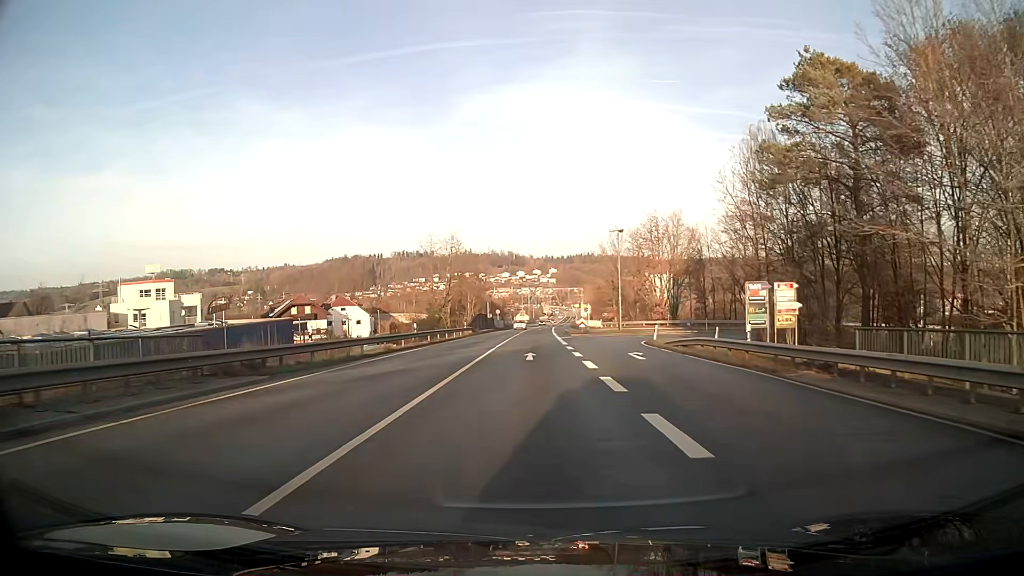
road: primary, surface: asphalt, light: Day
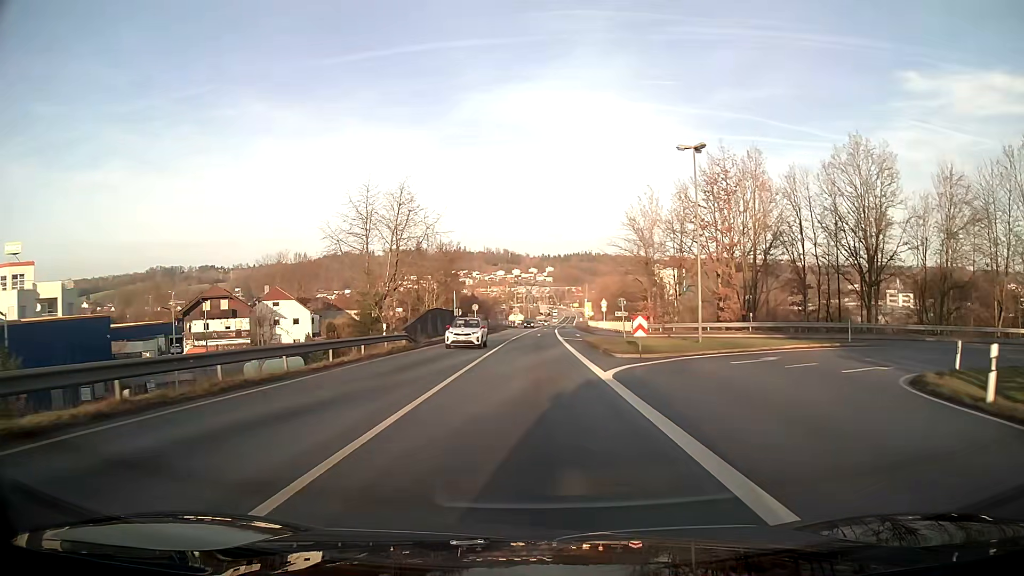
(0.0, +33.1) m; 0°
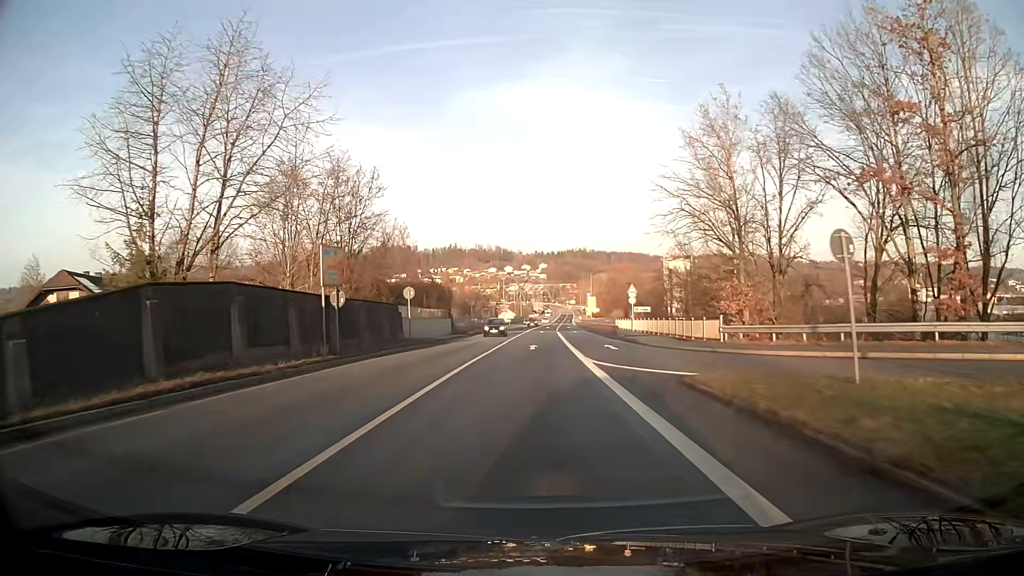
(+0.2, +32.2) m; +1°
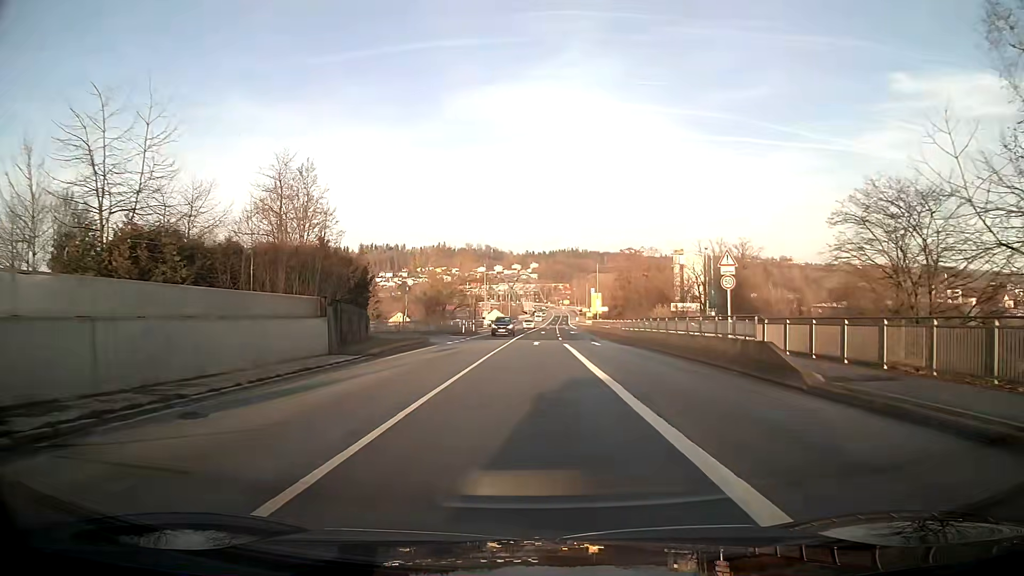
(+0.2, +31.8) m; +1°
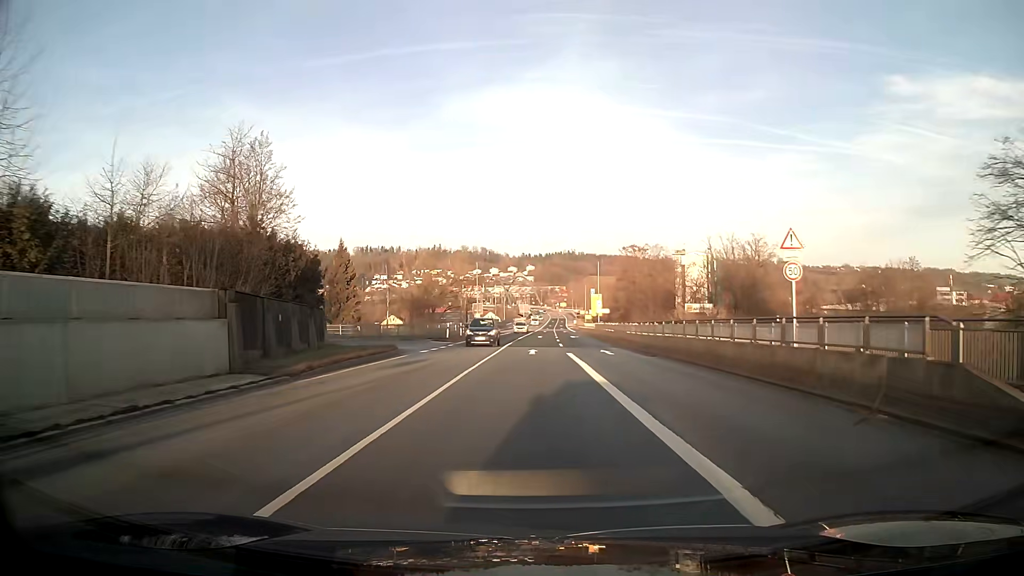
(0.0, +7.9) m; 0°
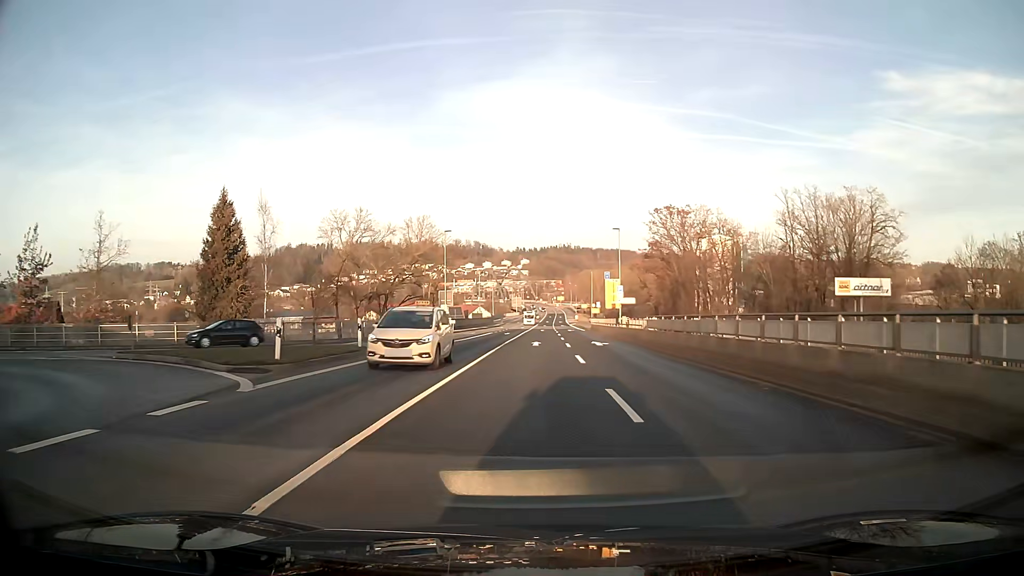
(+0.2, +31.3) m; +1°
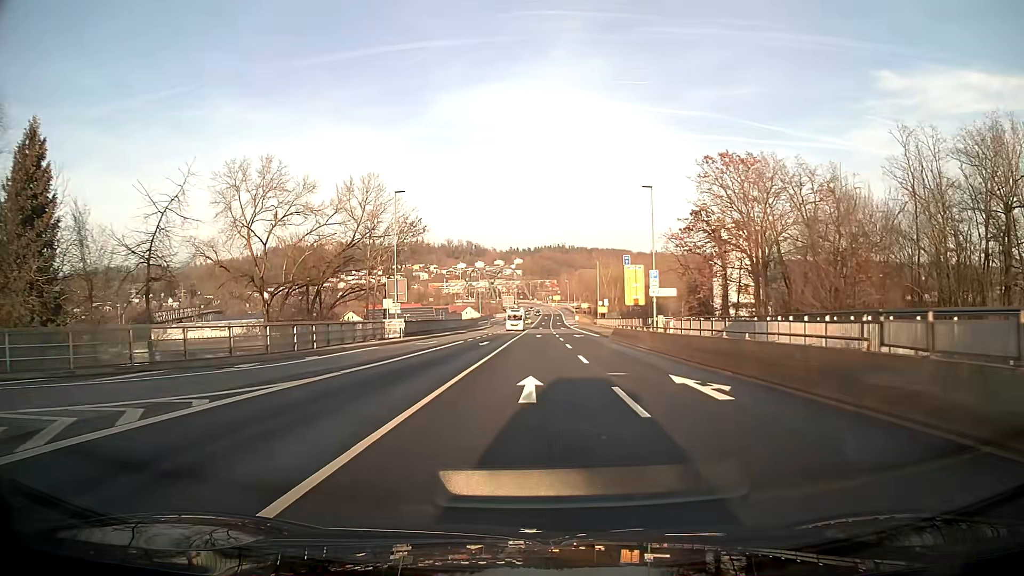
(+0.1, +23.3) m; 0°
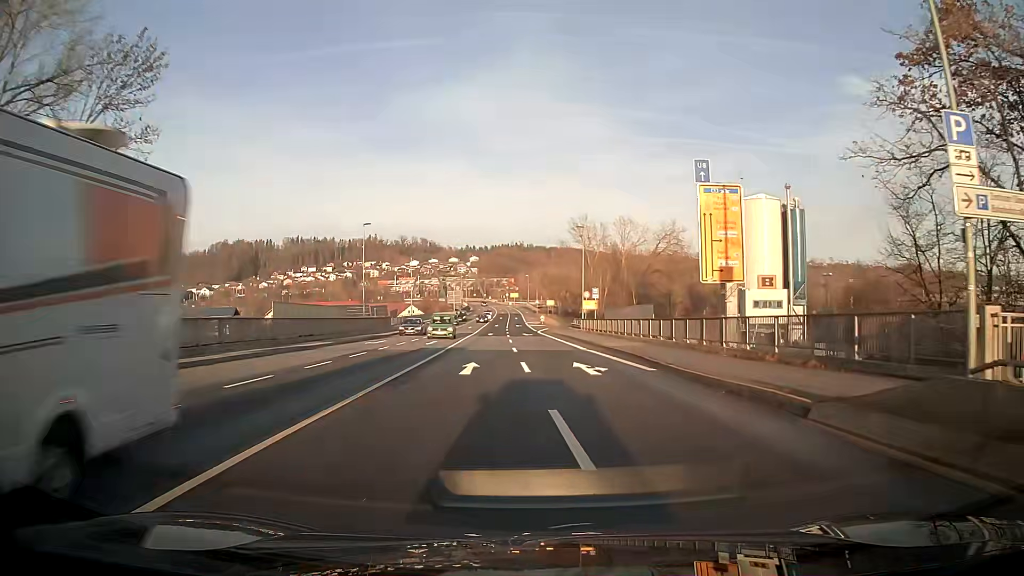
(+1.1, +38.9) m; +4°
(0, +10) (0, +20) (0, +30) (0, +40) (0, +50) (-1, +60) (-1, +70) (-2, +80) (-2, +90) (-3, +100) m
